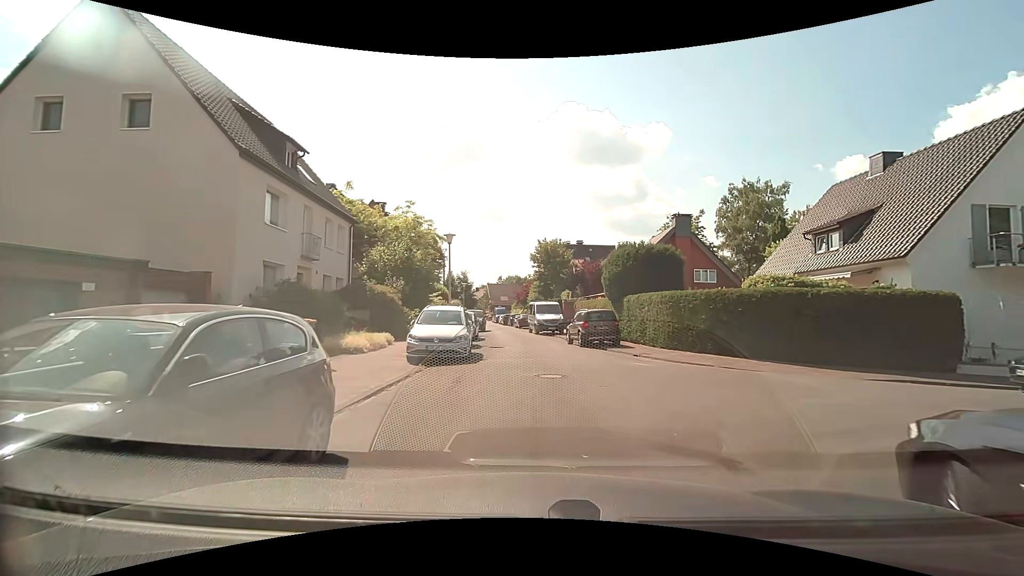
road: residential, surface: asphalt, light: Day
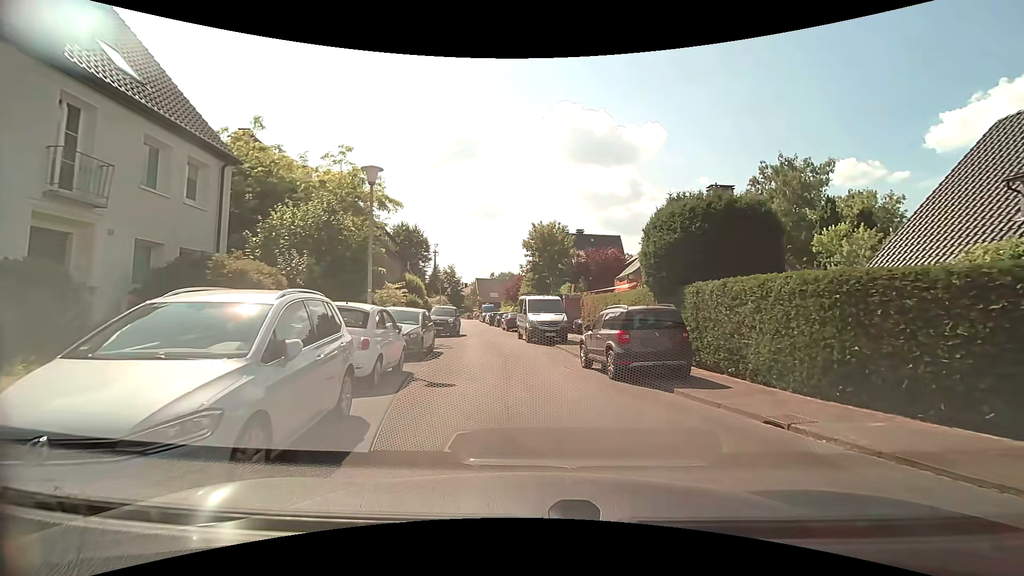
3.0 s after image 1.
(0.0, +11.0) m; 0°
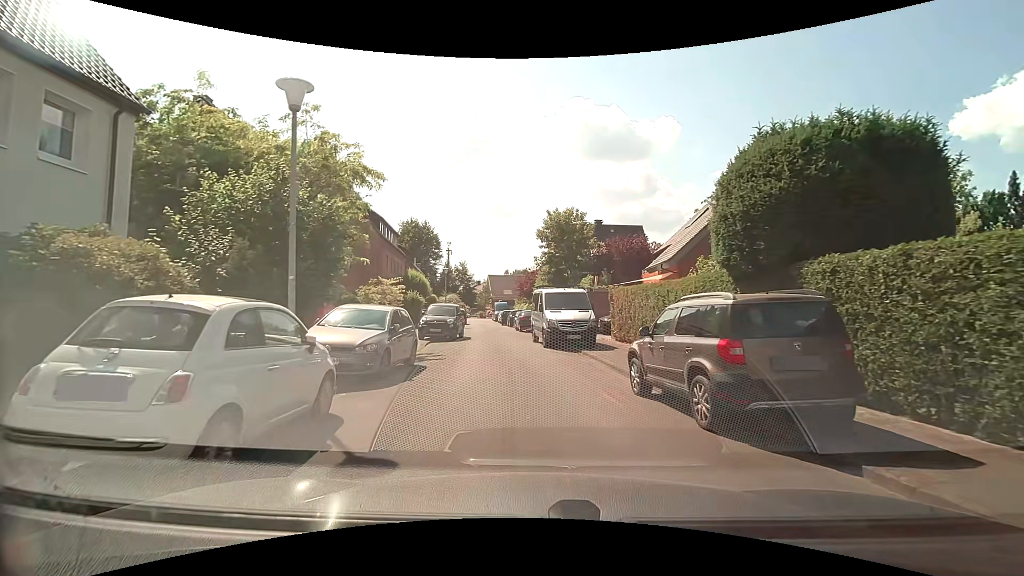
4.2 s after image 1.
(0.0, +5.1) m; 0°
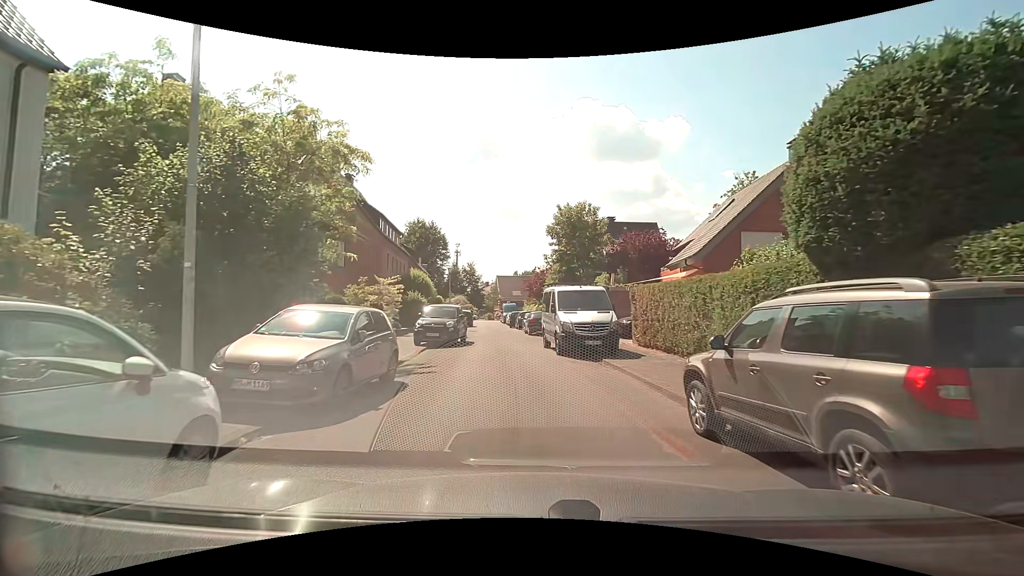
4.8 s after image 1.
(0.0, +2.8) m; -2°
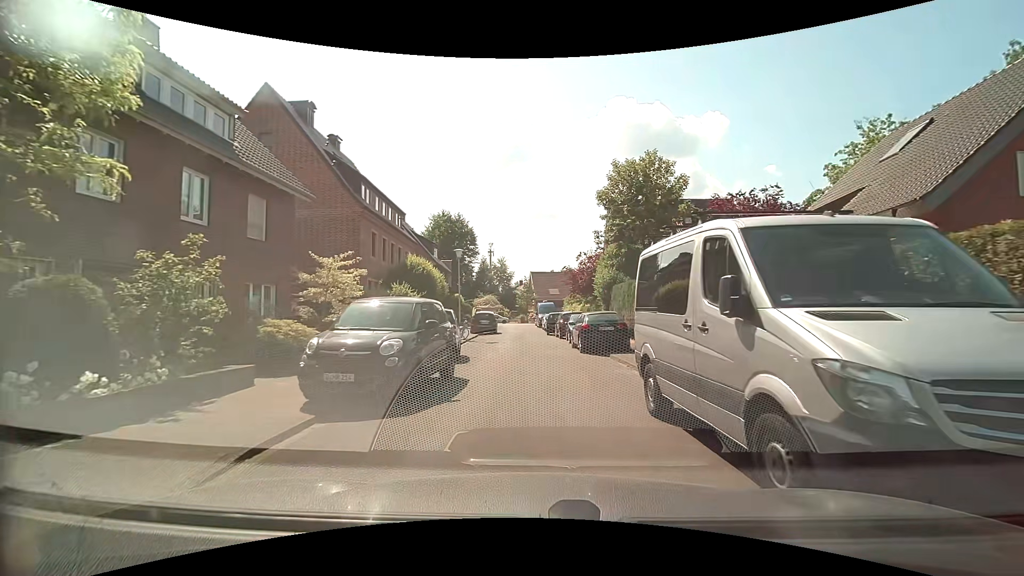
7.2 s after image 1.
(-0.5, +12.7) m; -4°
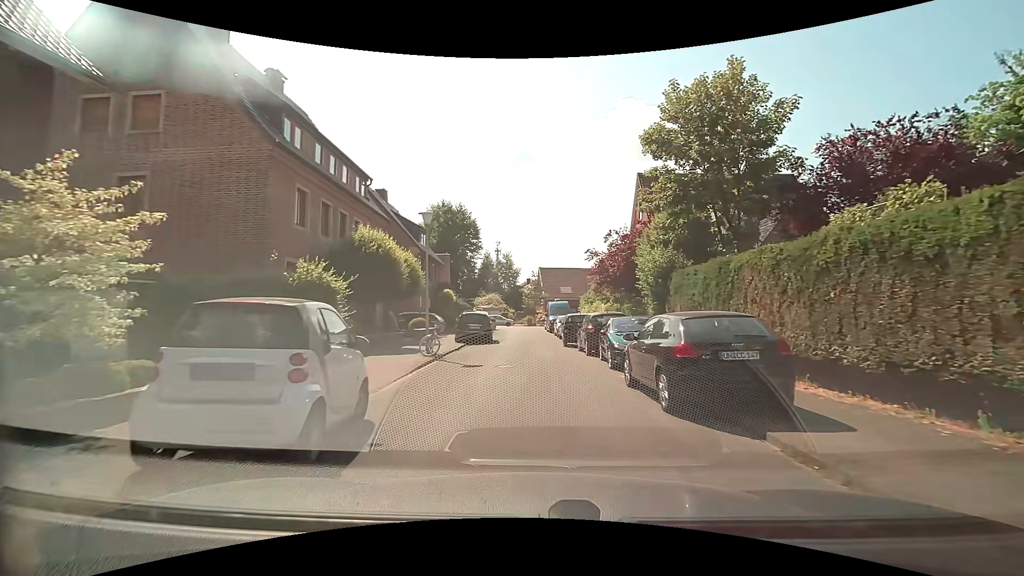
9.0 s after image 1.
(-0.2, +10.4) m; -1°
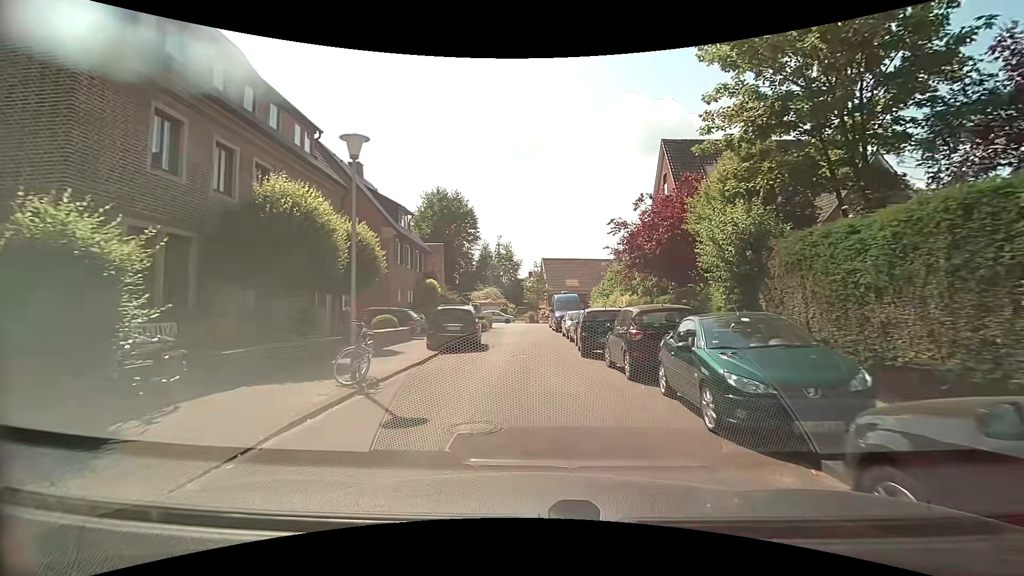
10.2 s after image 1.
(-0.1, +7.3) m; -1°
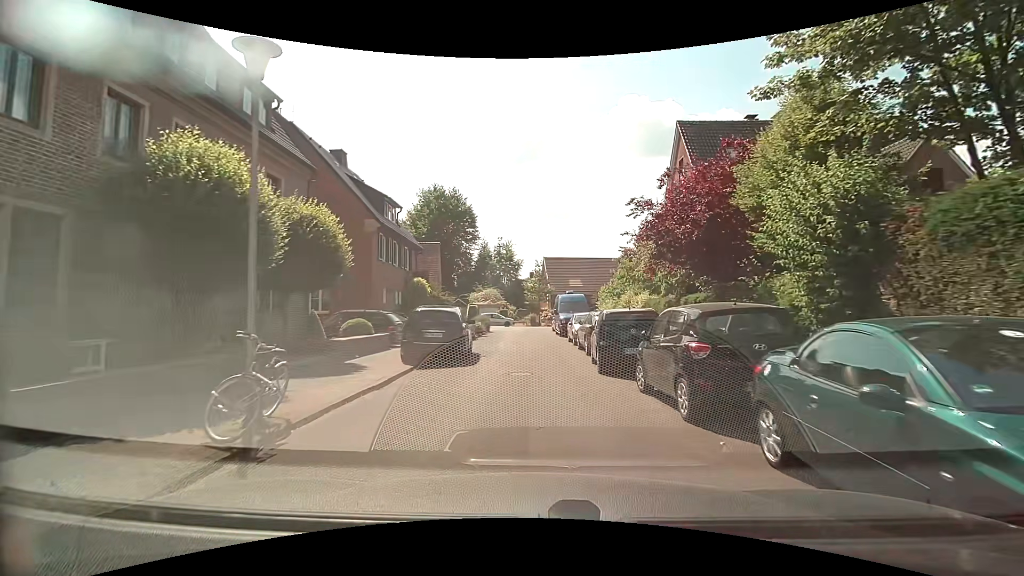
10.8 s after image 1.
(0.0, +3.7) m; 0°
